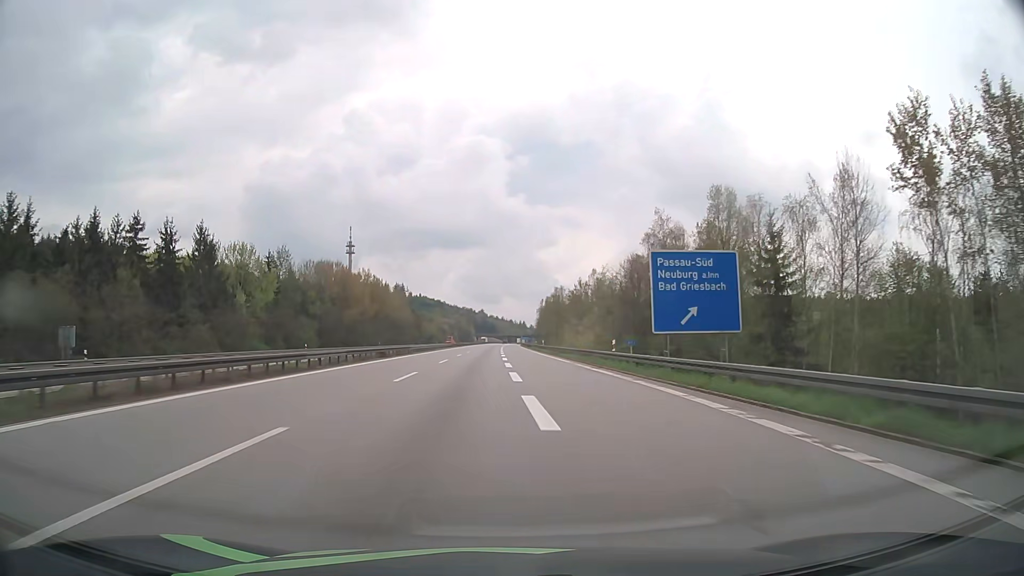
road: motorway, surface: asphalt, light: Day
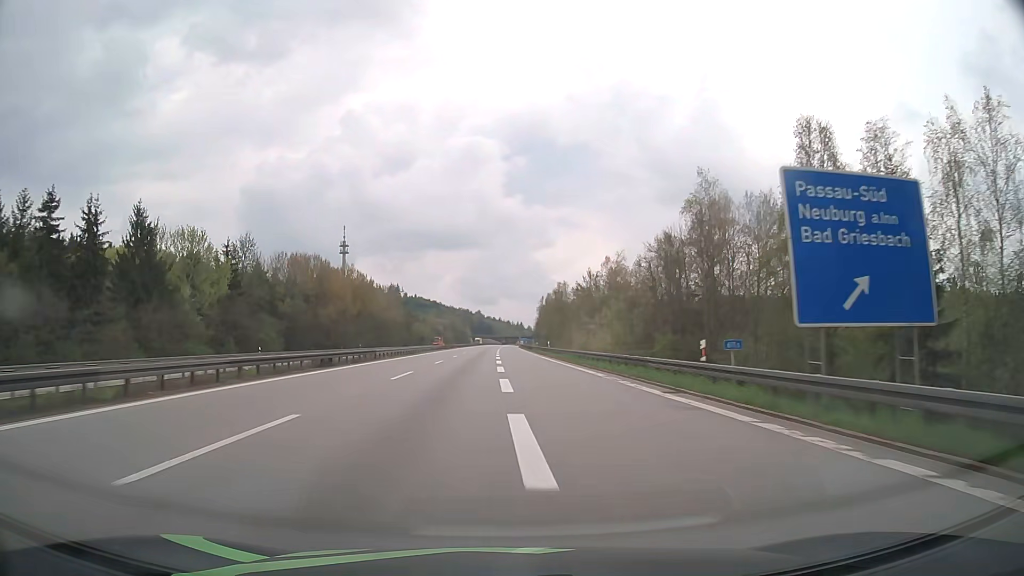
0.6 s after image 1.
(0.0, +15.7) m; 0°
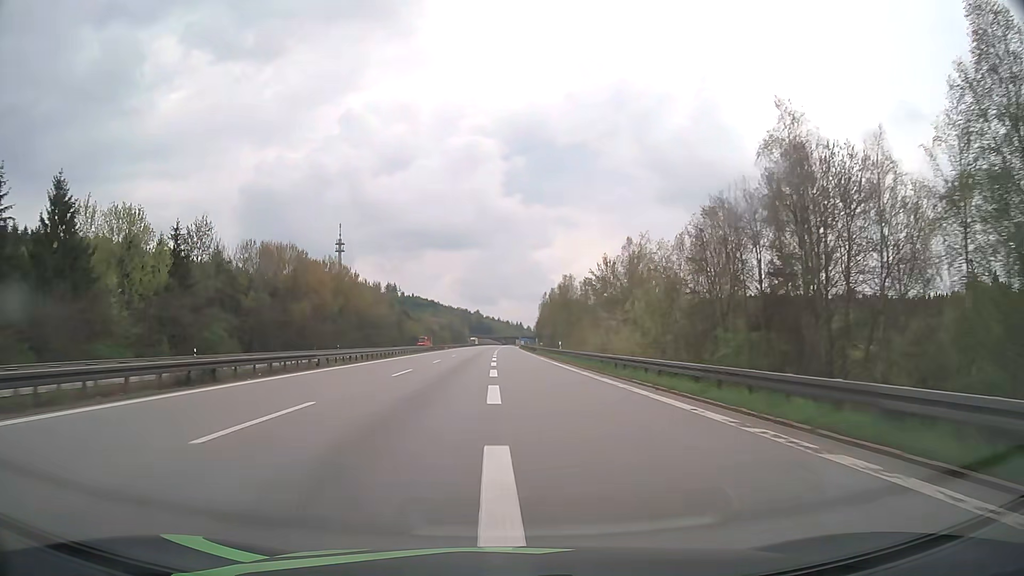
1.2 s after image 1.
(0.0, +15.4) m; 0°
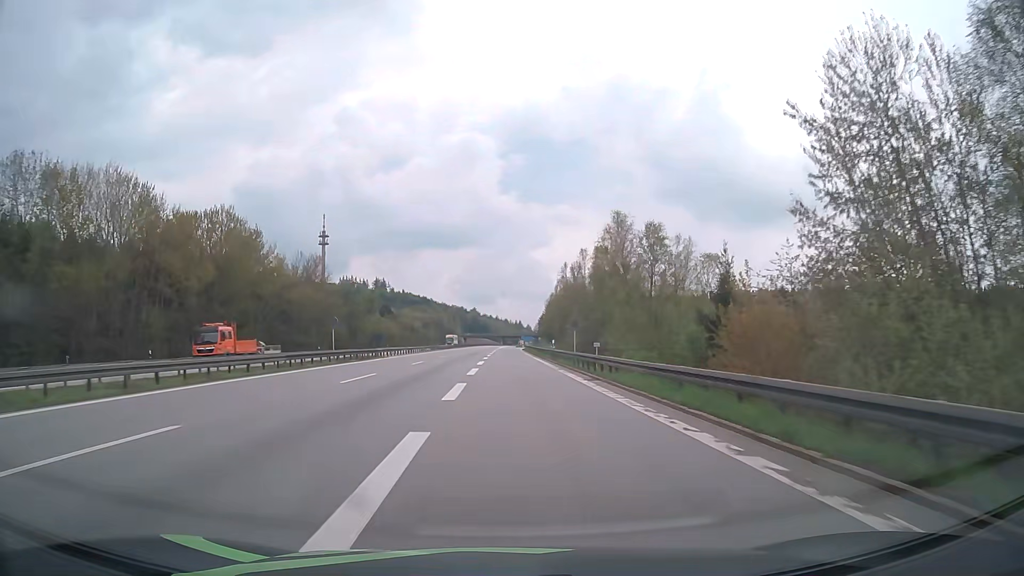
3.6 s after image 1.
(+0.1, +58.1) m; 0°
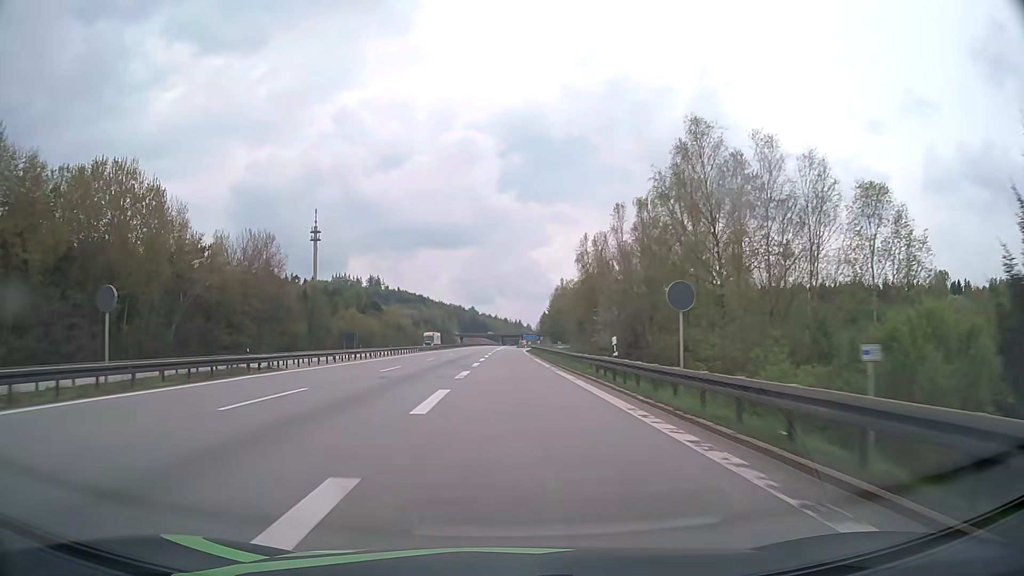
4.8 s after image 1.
(0.0, +27.0) m; 0°
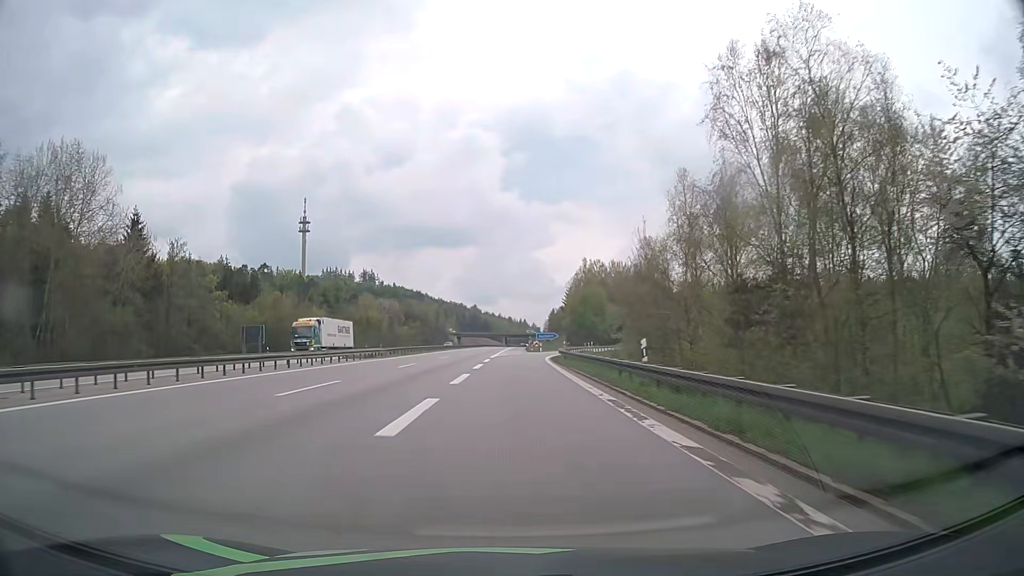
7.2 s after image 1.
(-0.1, +50.0) m; -1°
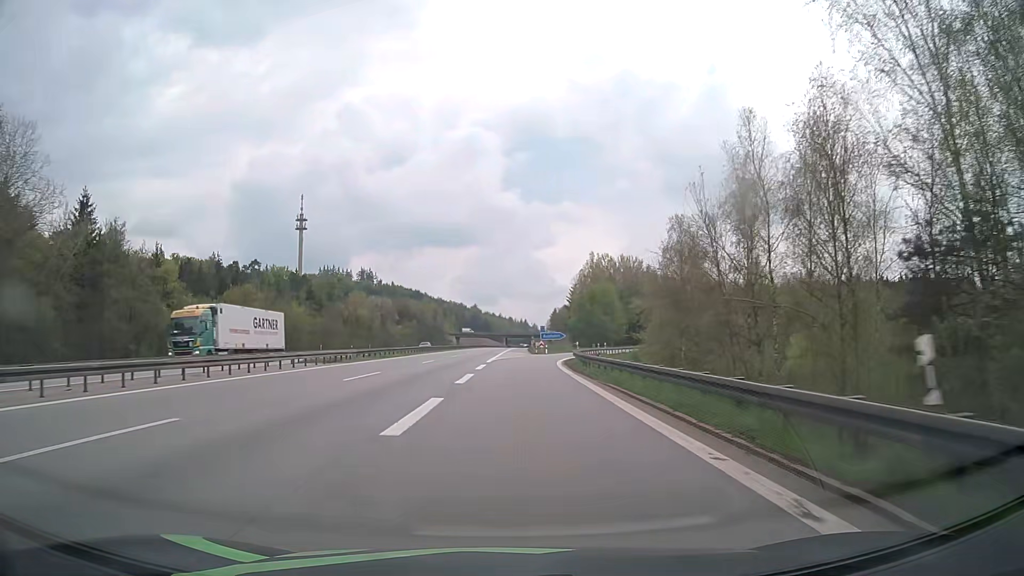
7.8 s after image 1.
(0.0, +11.7) m; 0°
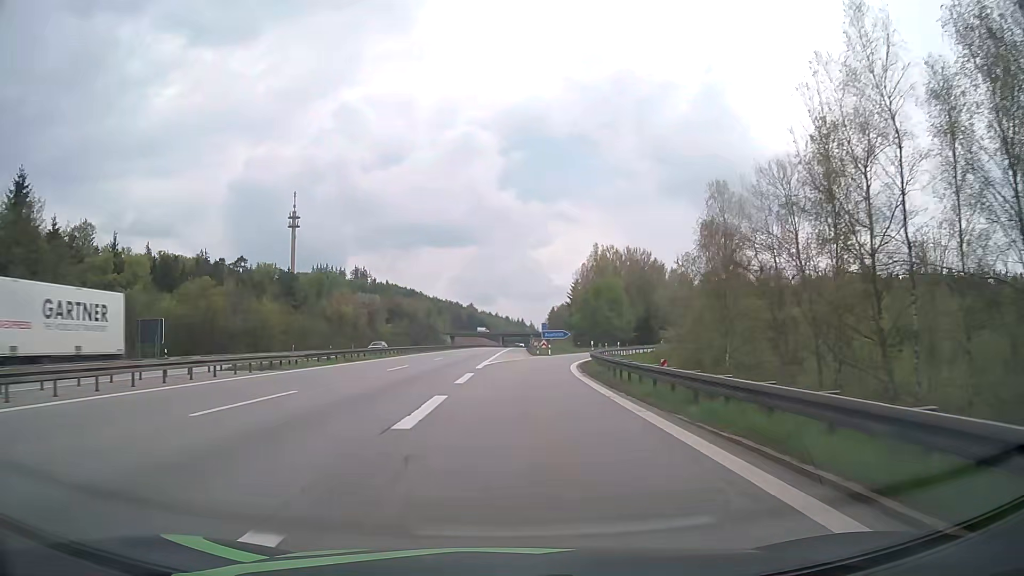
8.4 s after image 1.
(0.0, +11.3) m; 0°
(0, +10) (0, +20) (+1, +30) (+2, +40) (+3, +50) (+5, +60) (+8, +69) (+11, +79) (+15, +88) (+20, +97) m
